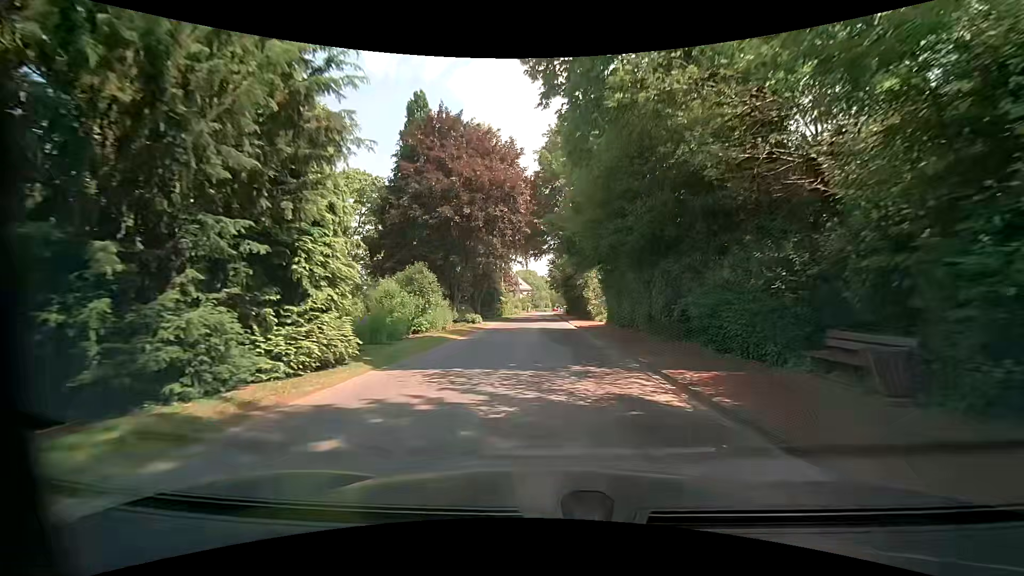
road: residential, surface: asphalt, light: Day
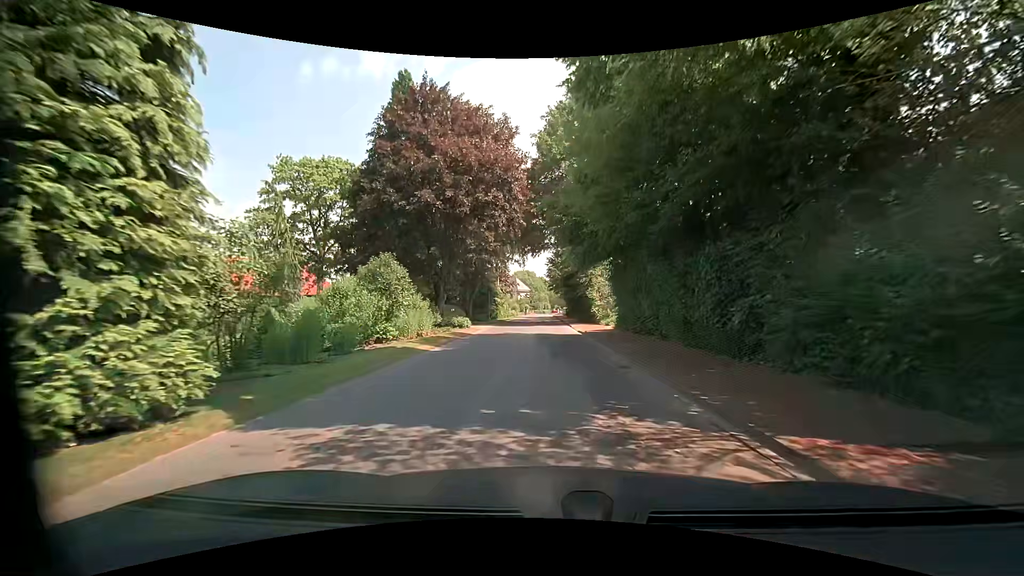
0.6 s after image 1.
(0.0, +4.8) m; 0°
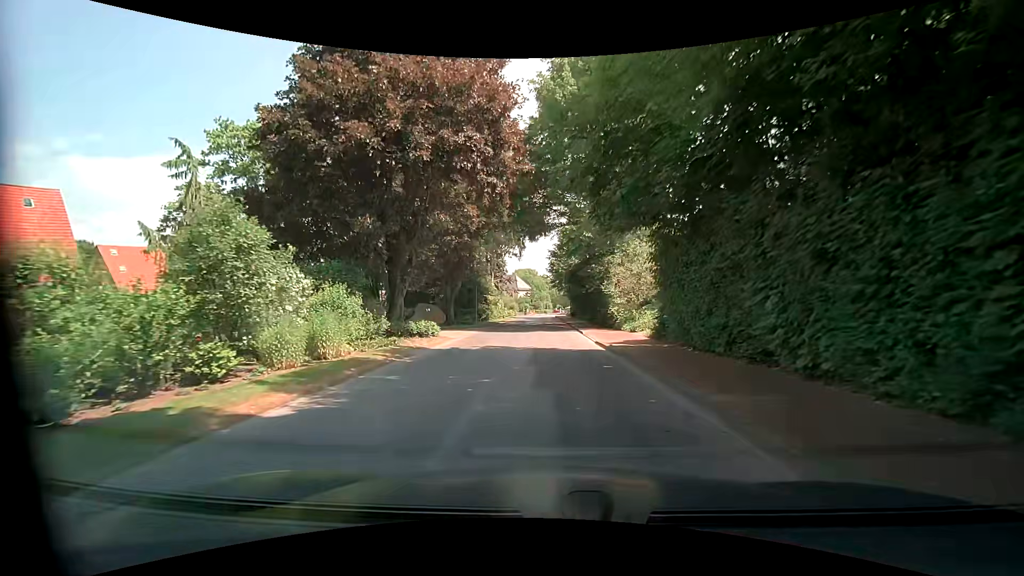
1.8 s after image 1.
(0.0, +9.6) m; 0°
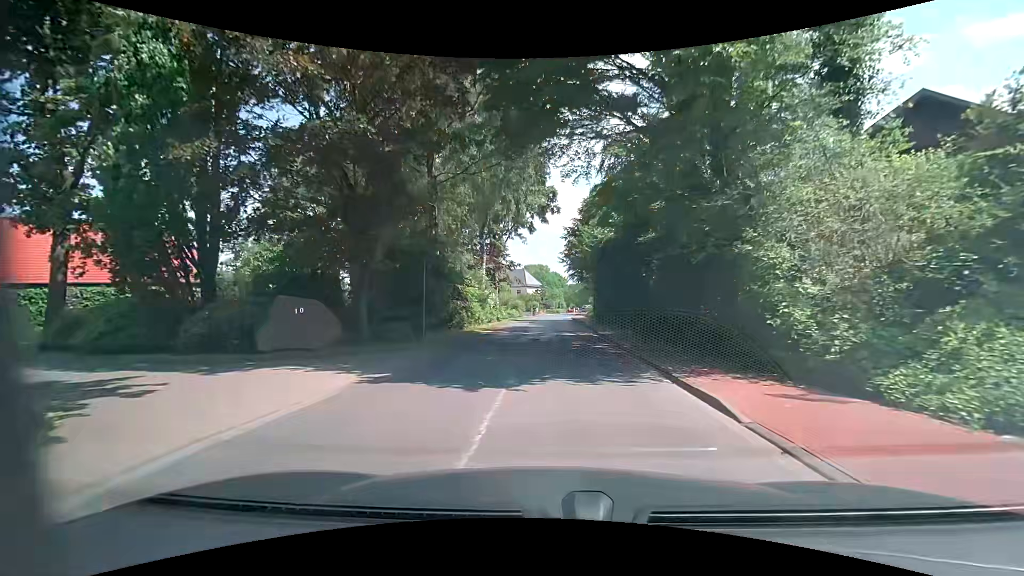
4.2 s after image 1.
(-0.3, +19.1) m; -2°
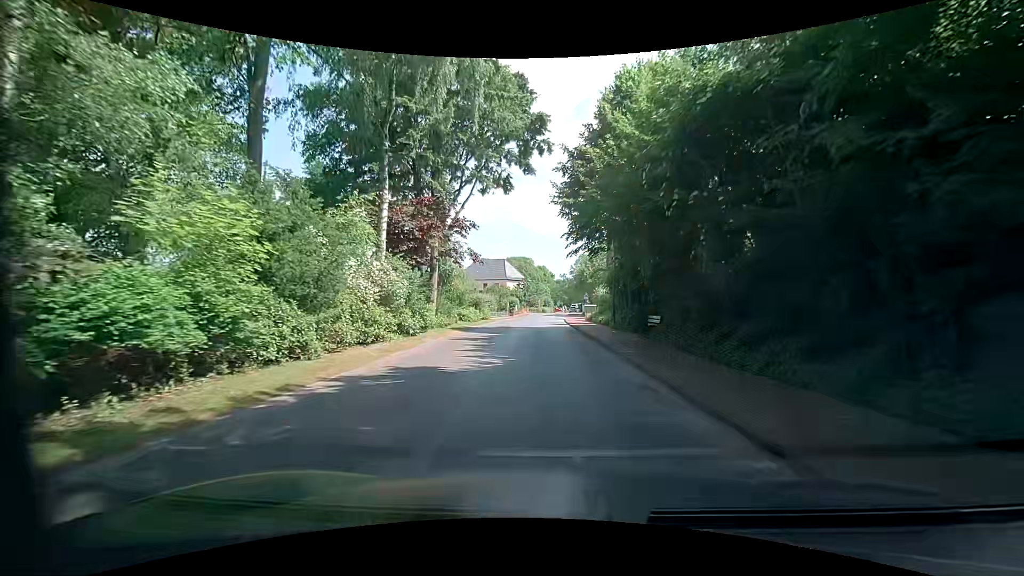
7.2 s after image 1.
(+0.3, +23.9) m; +1°
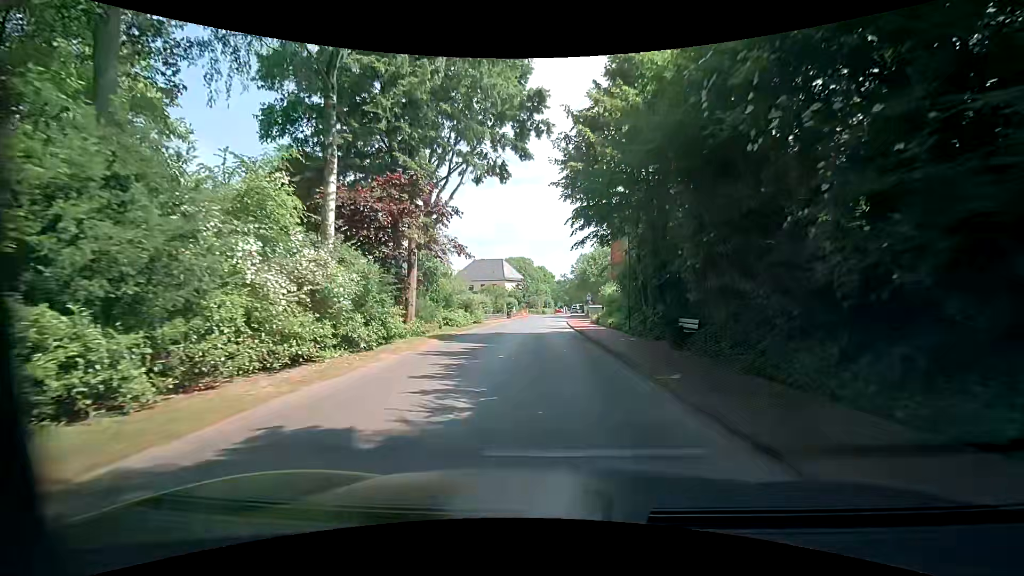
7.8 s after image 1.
(+0.1, +4.8) m; 0°
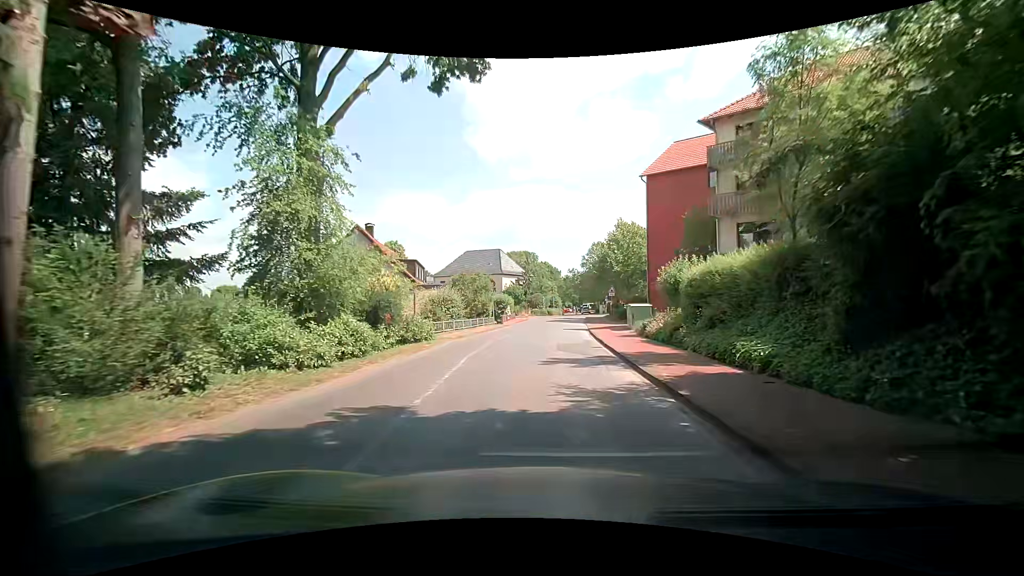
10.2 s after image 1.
(+0.1, +19.2) m; -1°
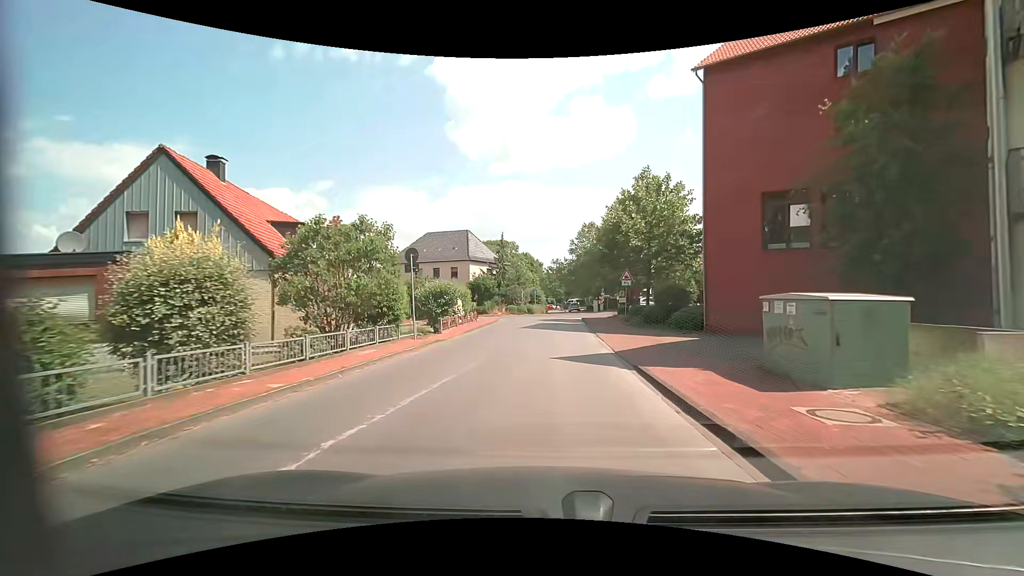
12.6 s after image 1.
(+0.5, +19.3) m; +4°
(0, +10) (0, +20) (0, +30) (+1, +40) (+1, +50) (-3, +59) (-12, +63) (-21, +65) (-31, +68) (-41, +71) m
